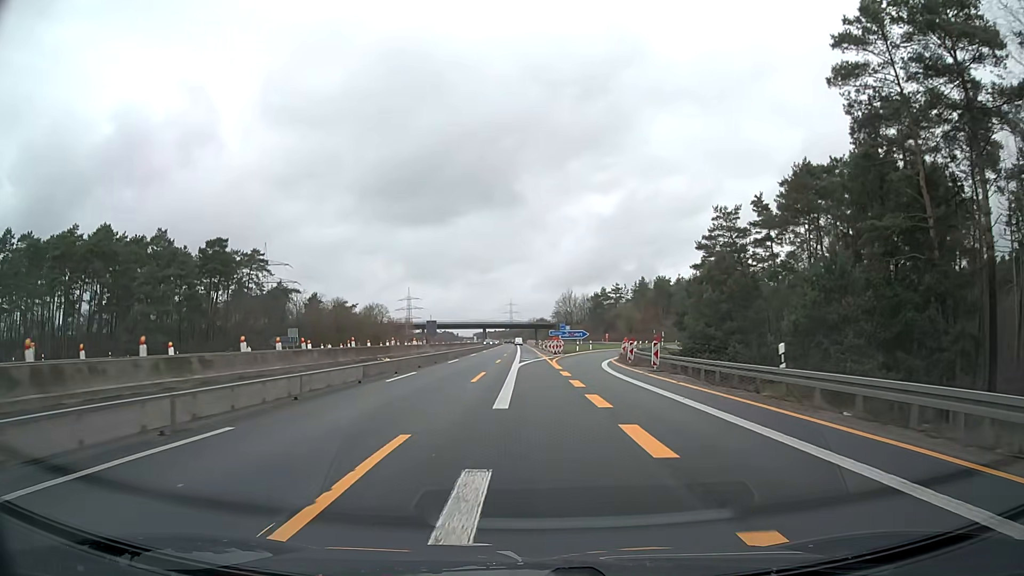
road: motorway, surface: asphalt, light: Day
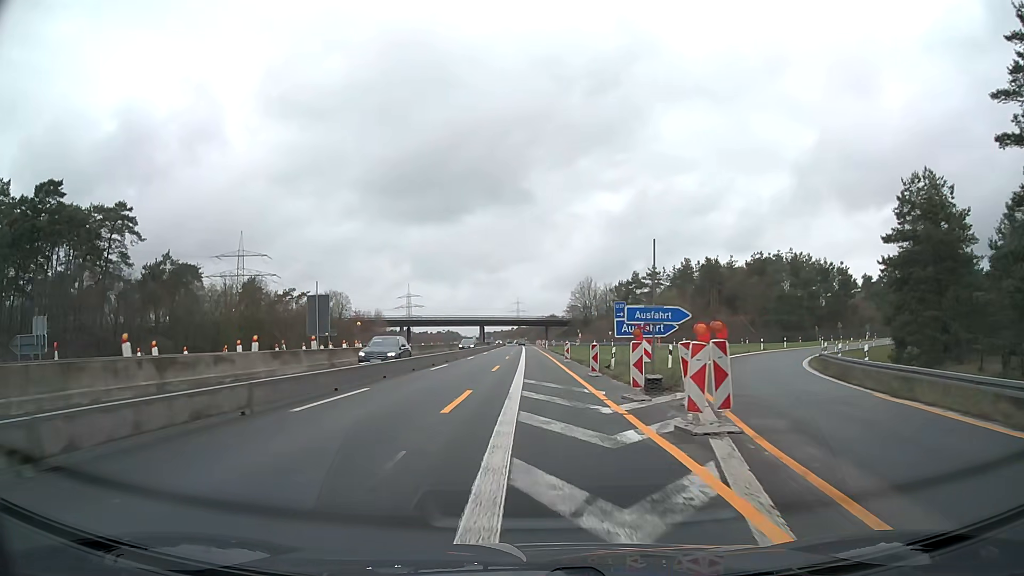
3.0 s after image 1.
(-0.6, +45.8) m; -1°
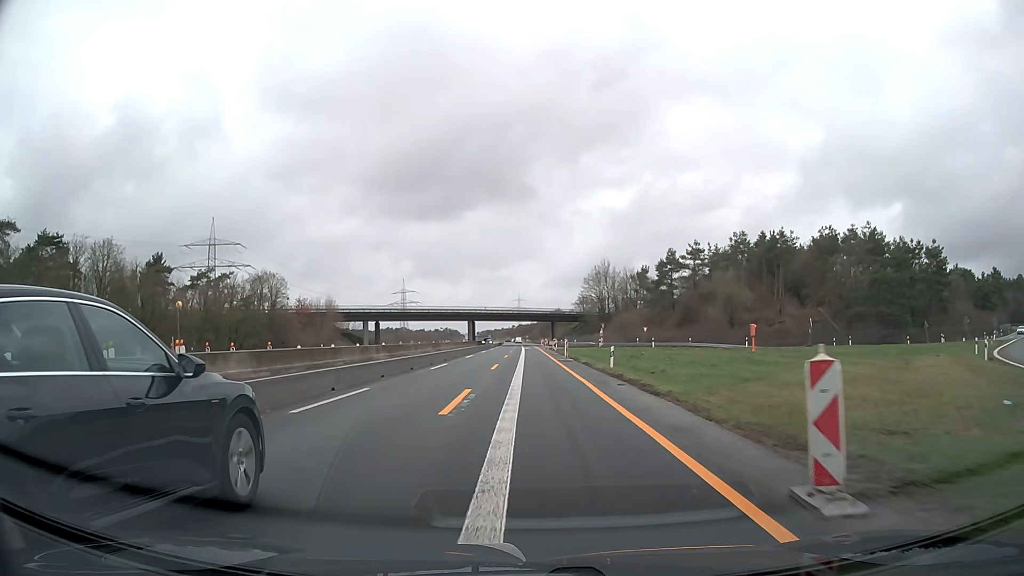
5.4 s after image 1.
(0.0, +36.5) m; 0°
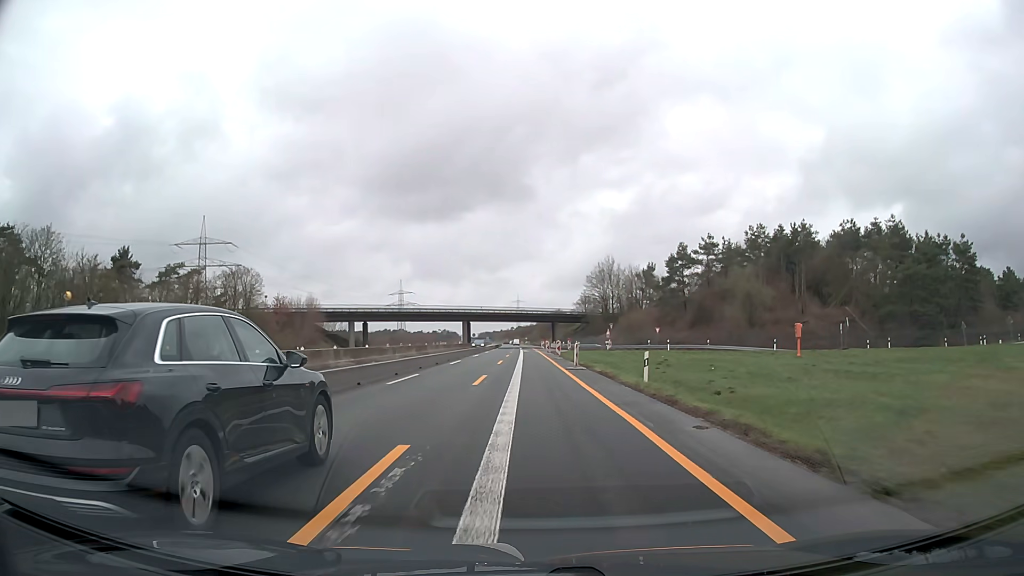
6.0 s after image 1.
(0.0, +9.1) m; 0°
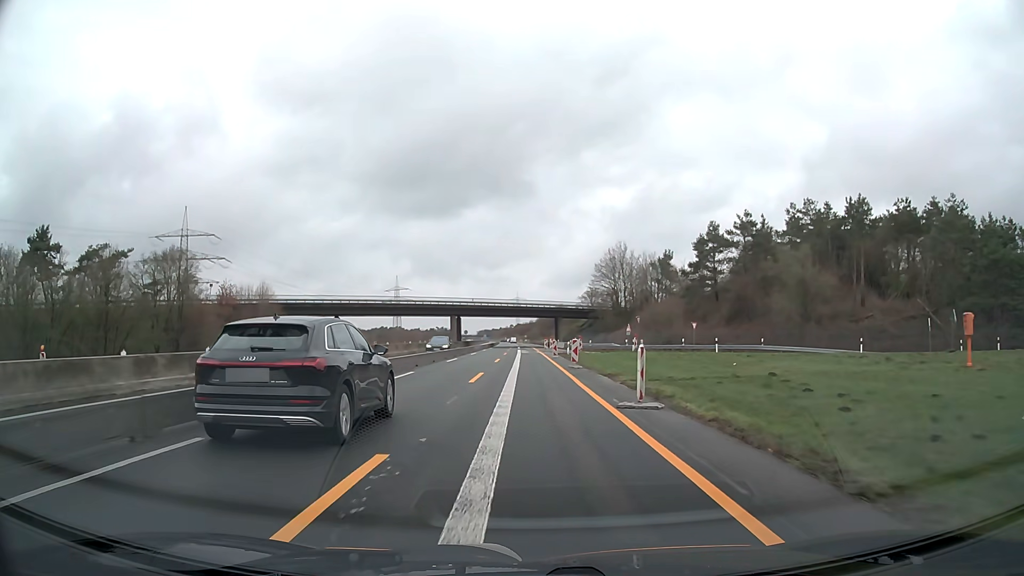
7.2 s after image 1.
(0.0, +18.2) m; 0°
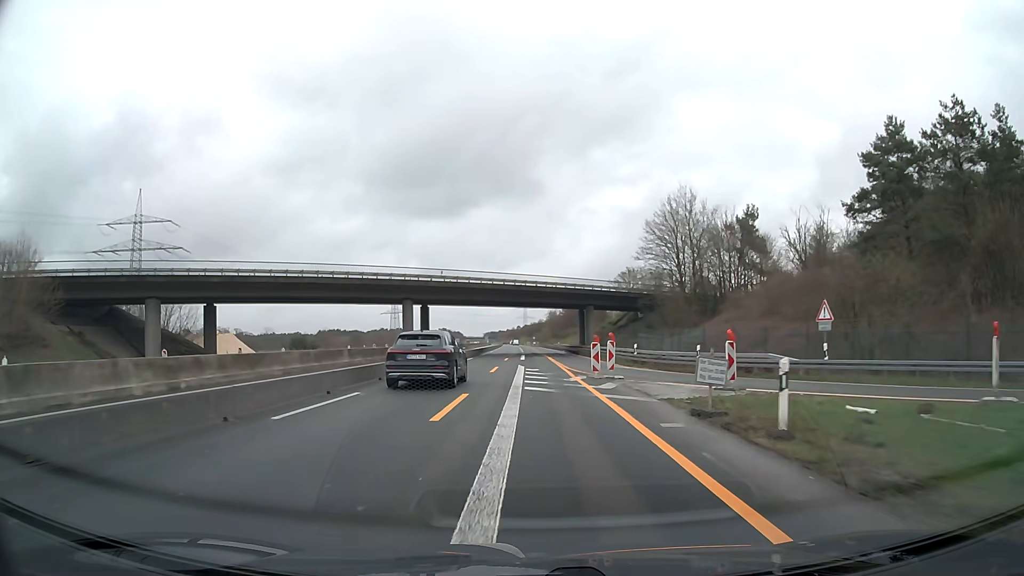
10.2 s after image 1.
(-0.4, +45.6) m; -1°
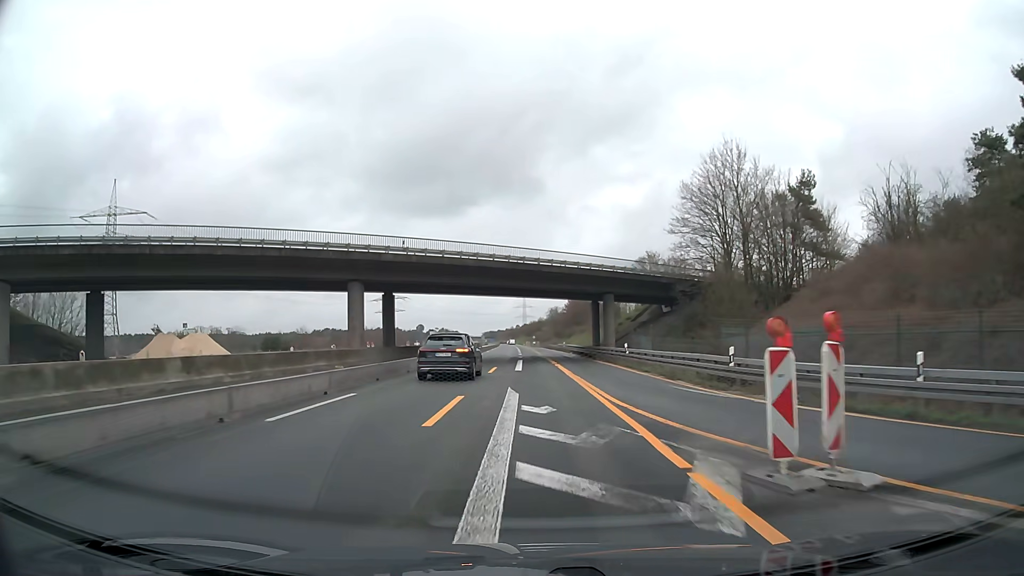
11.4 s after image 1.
(0.0, +18.2) m; 0°
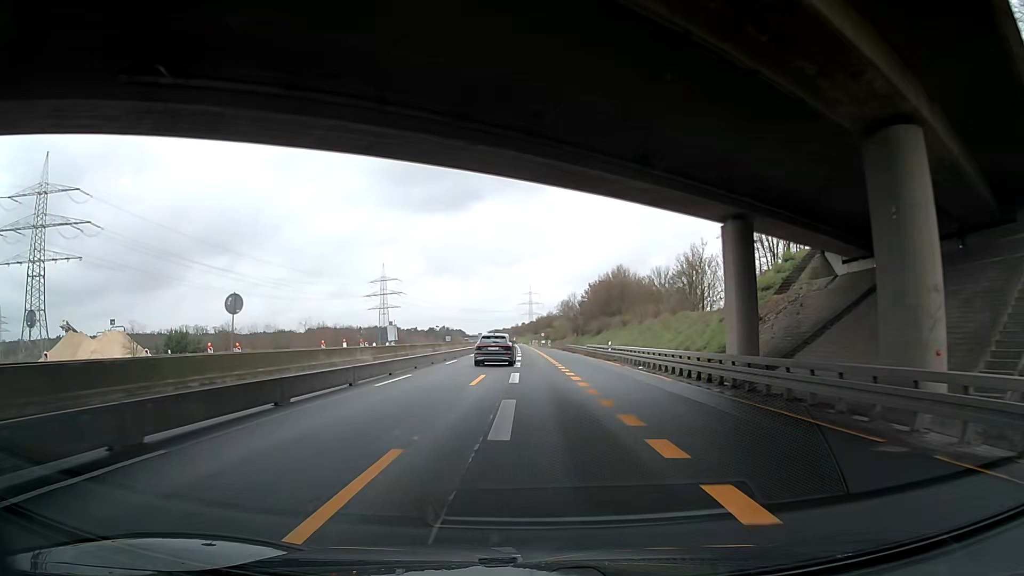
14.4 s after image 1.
(-0.1, +45.7) m; 0°
(0, +10) (0, +20) (0, +30) (-1, +40) (-1, +50) (-1, +60) (-1, +70) (-1, +80) (-2, +90) (-2, +100) m
